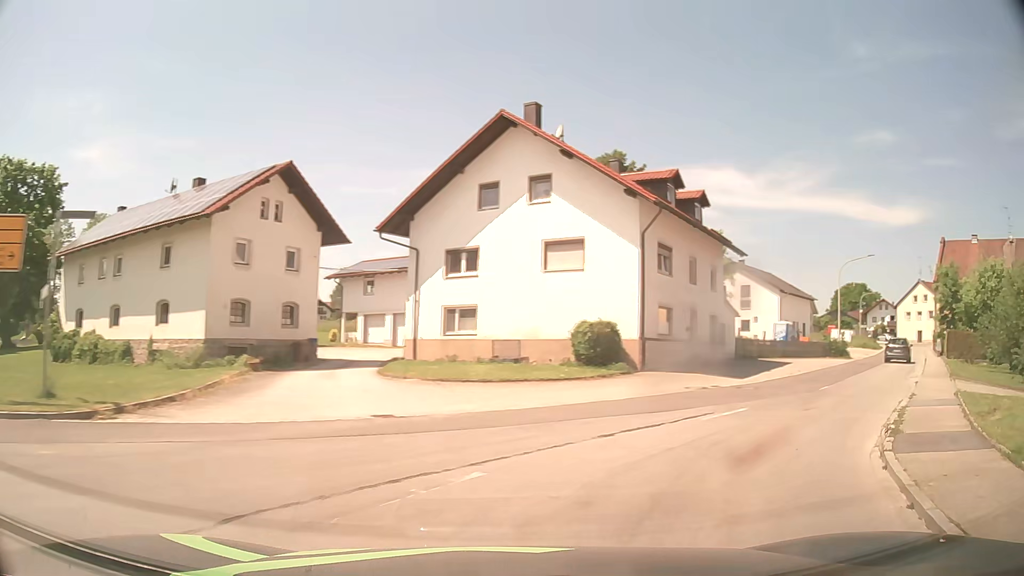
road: tertiary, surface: asphalt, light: Day
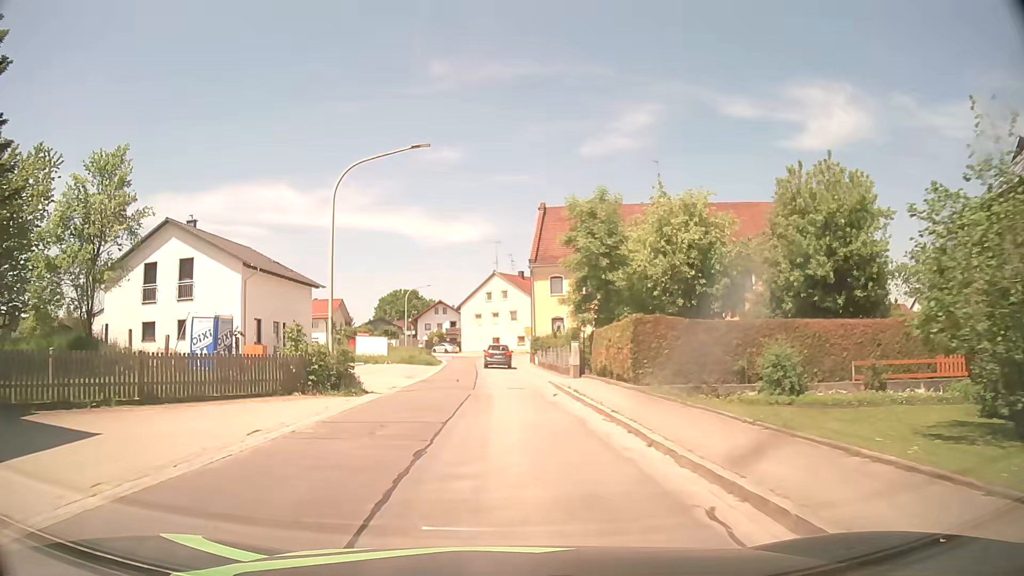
(+15.2, +26.3) m; +38°
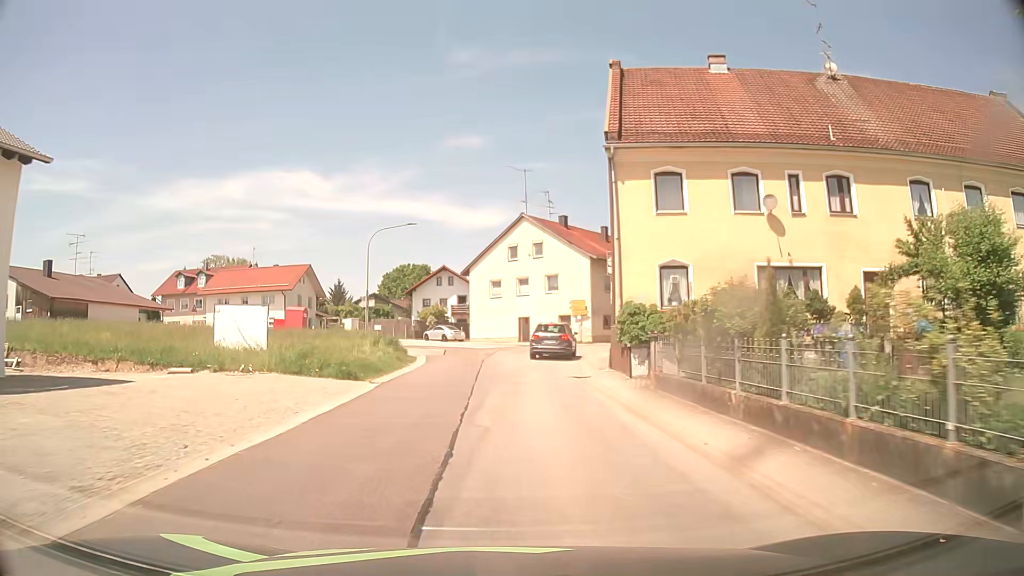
(-0.8, +31.2) m; -2°
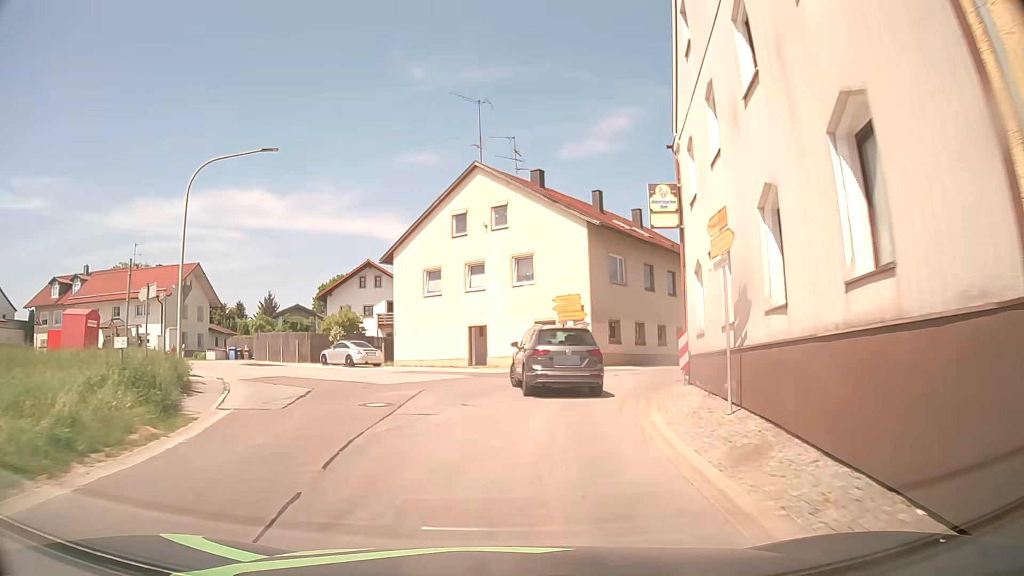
(+0.5, +19.7) m; +4°
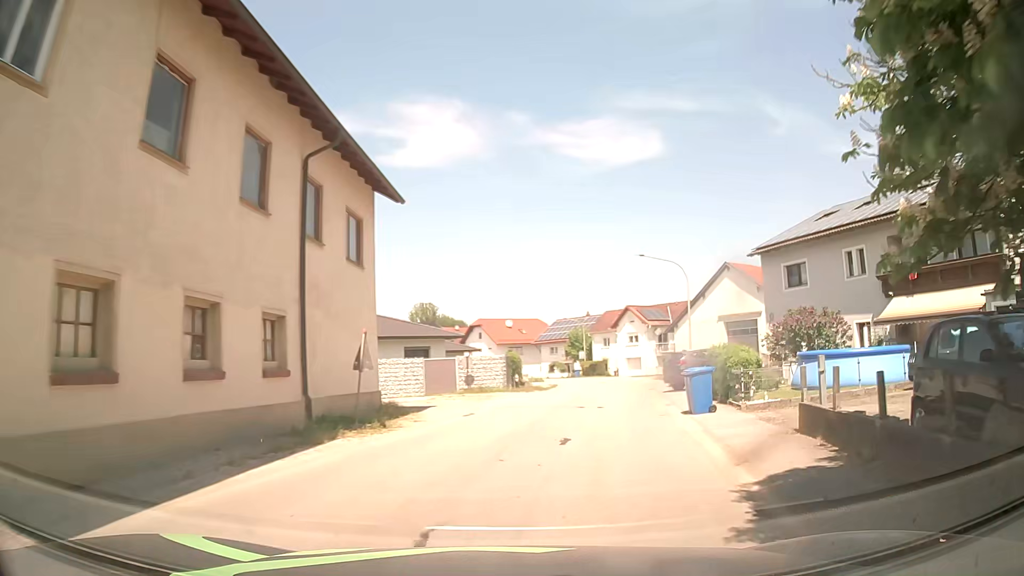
(+6.1, +26.1) m; +33°
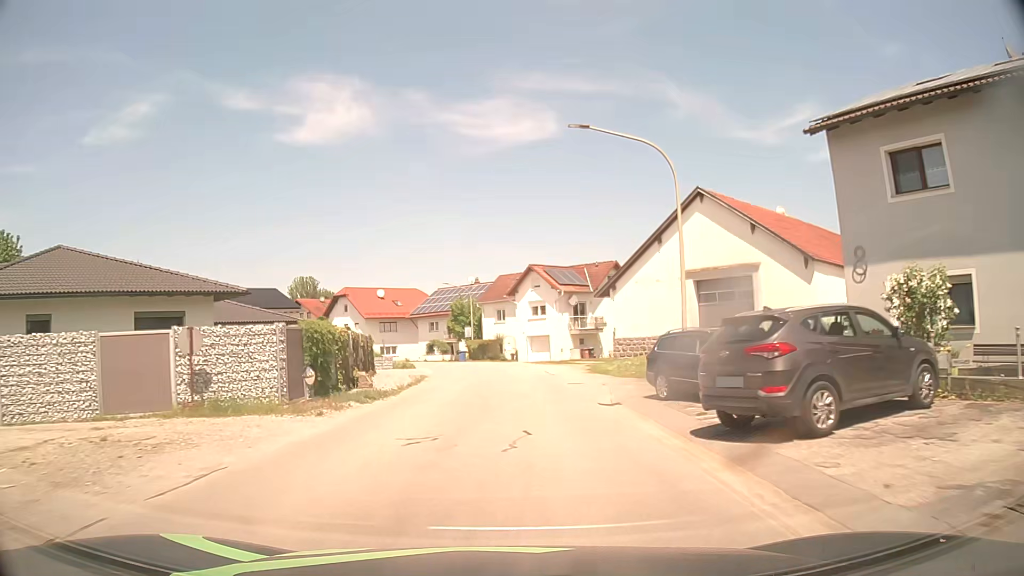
(+2.6, +19.9) m; +10°
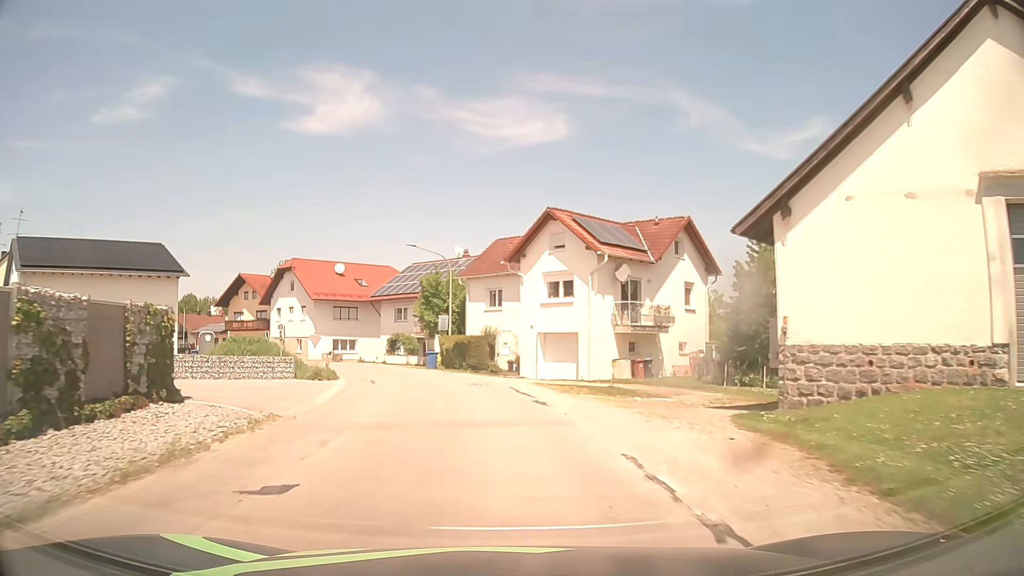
(+0.2, +22.8) m; 0°
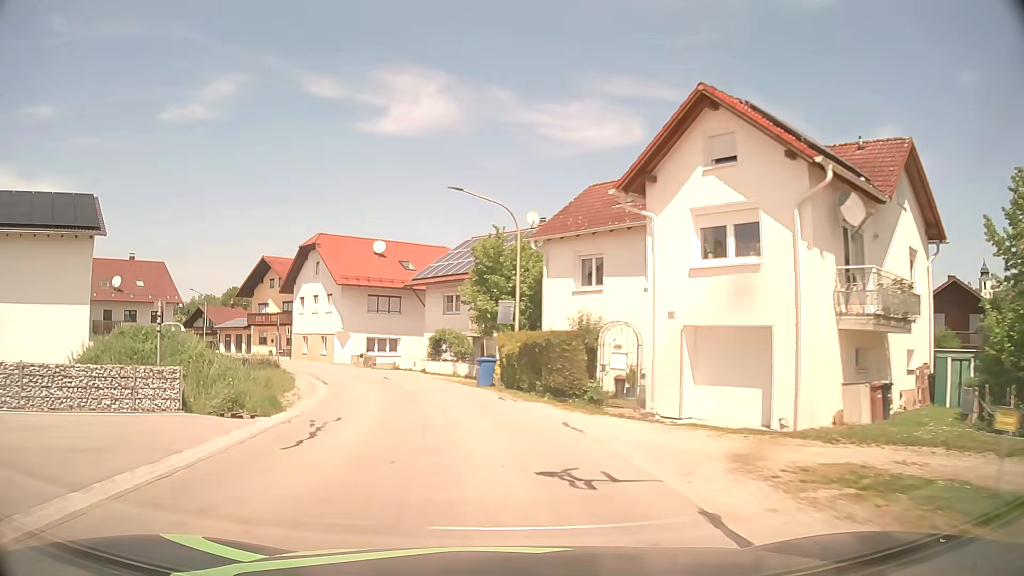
(-0.7, +15.2) m; -6°
(0, +10) (-2, +20) (-5, +29) (-9, +38) (-15, +47) (-21, +54) (-29, +61) (-37, +67) (-46, +71) (-55, +75) m
